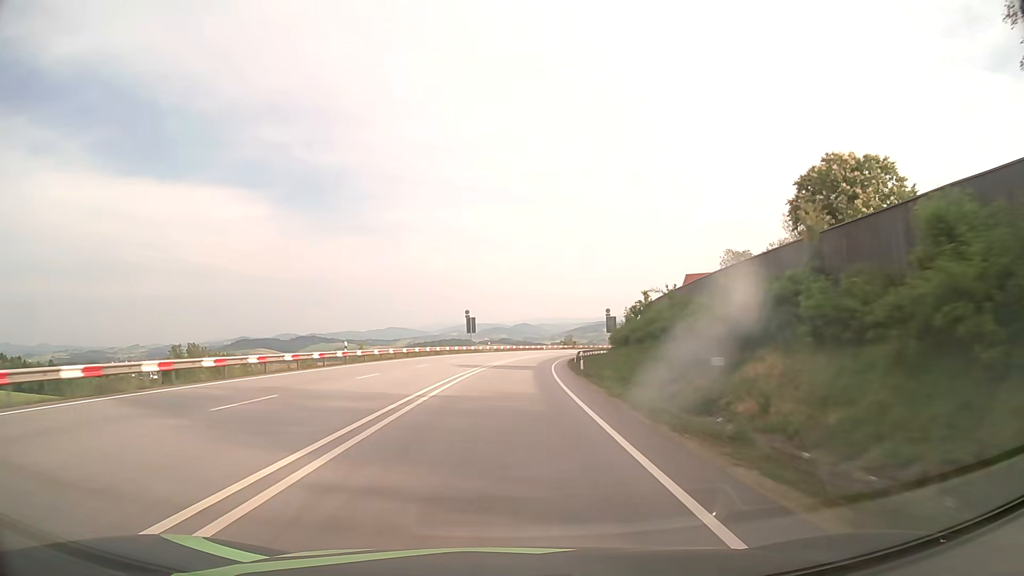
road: primary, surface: asphalt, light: Day
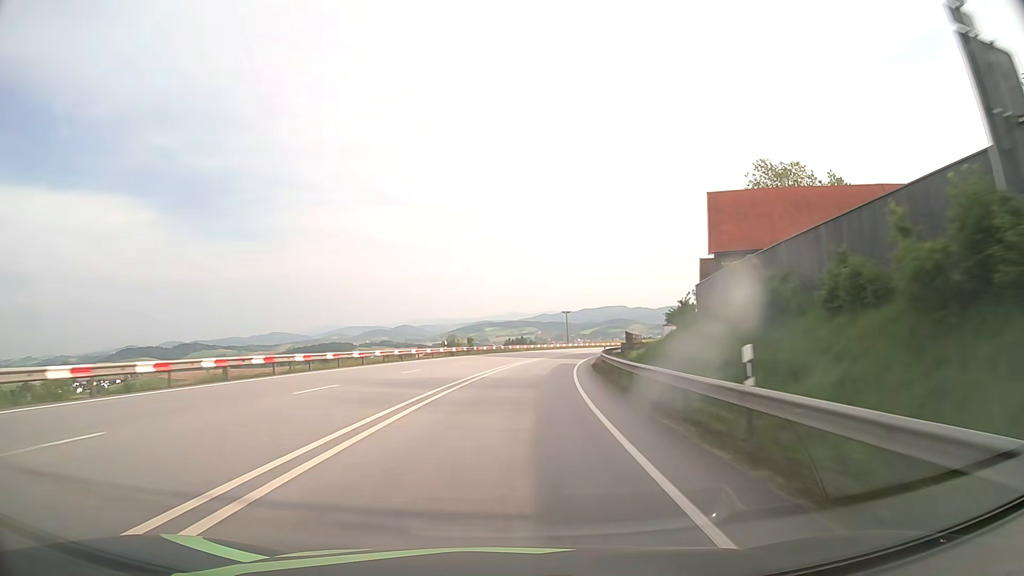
(+6.2, +78.8) m; +10°
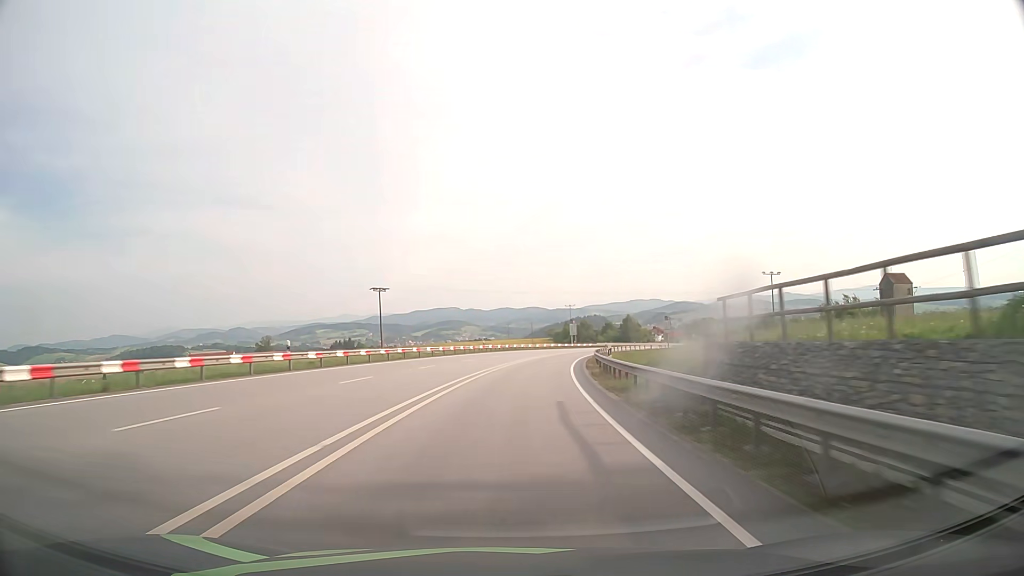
(+9.7, +78.7) m; +14°
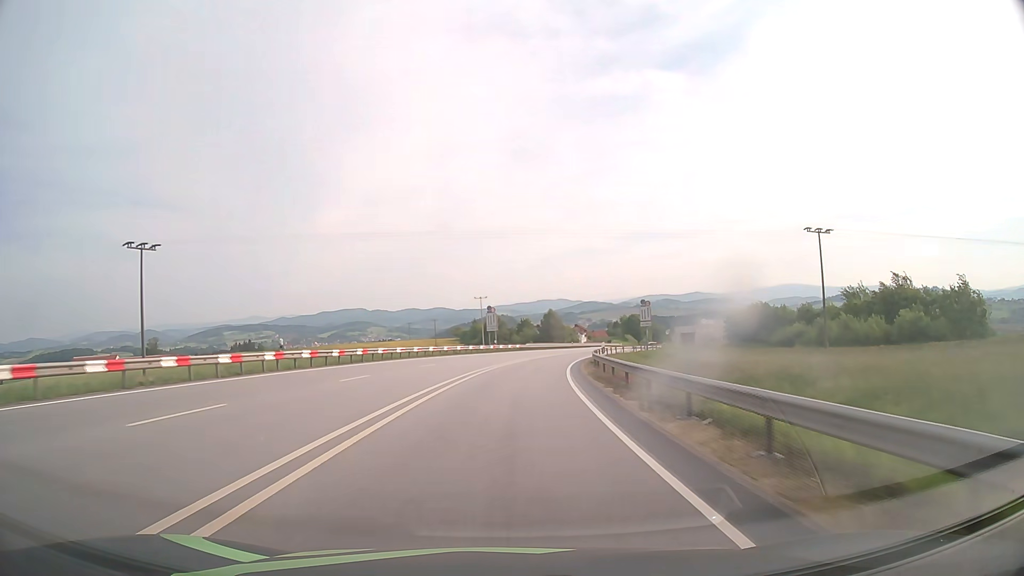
(+3.2, +47.0) m; +8°
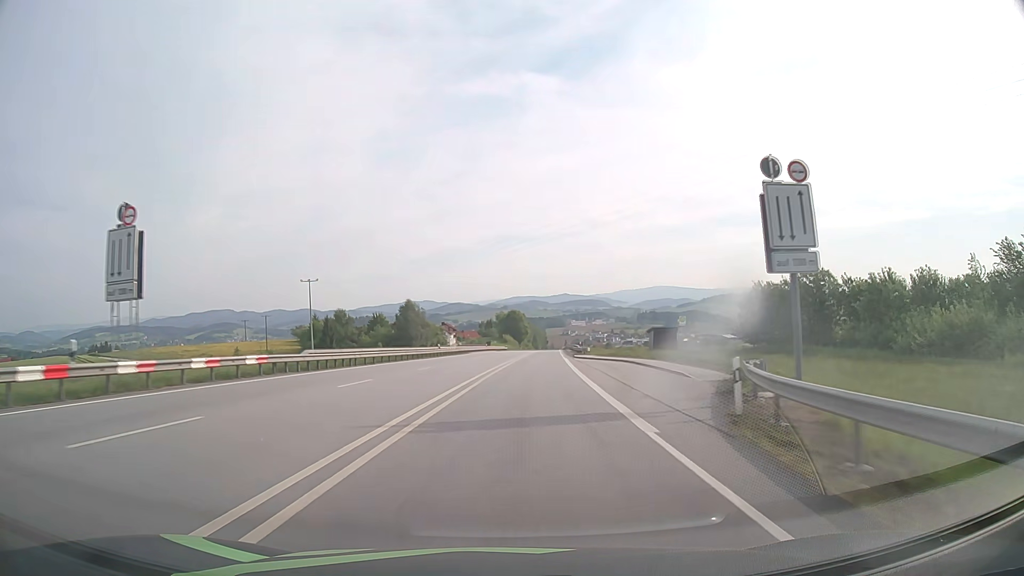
(+5.4, +61.2) m; +11°
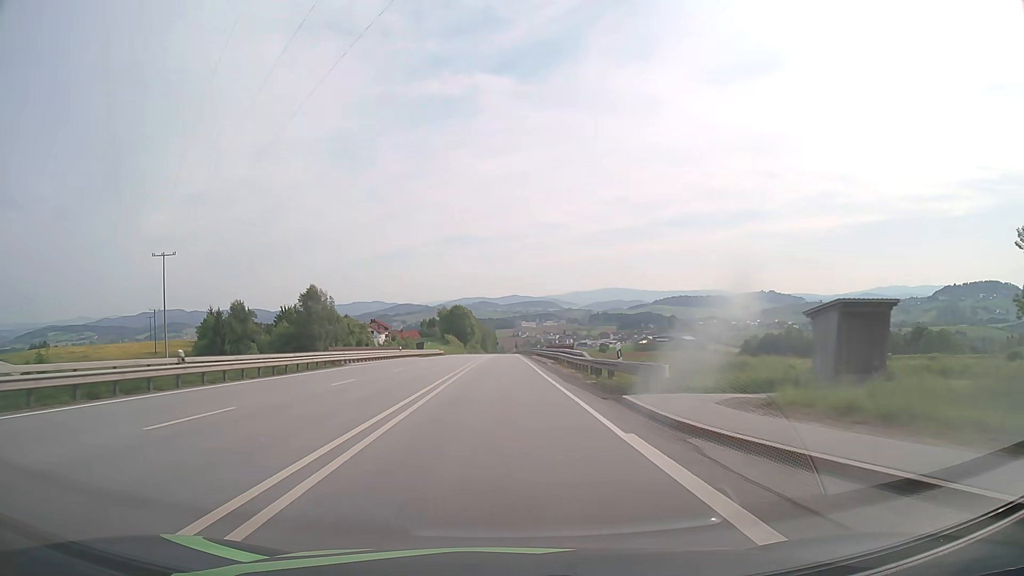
(+2.6, +45.2) m; +5°
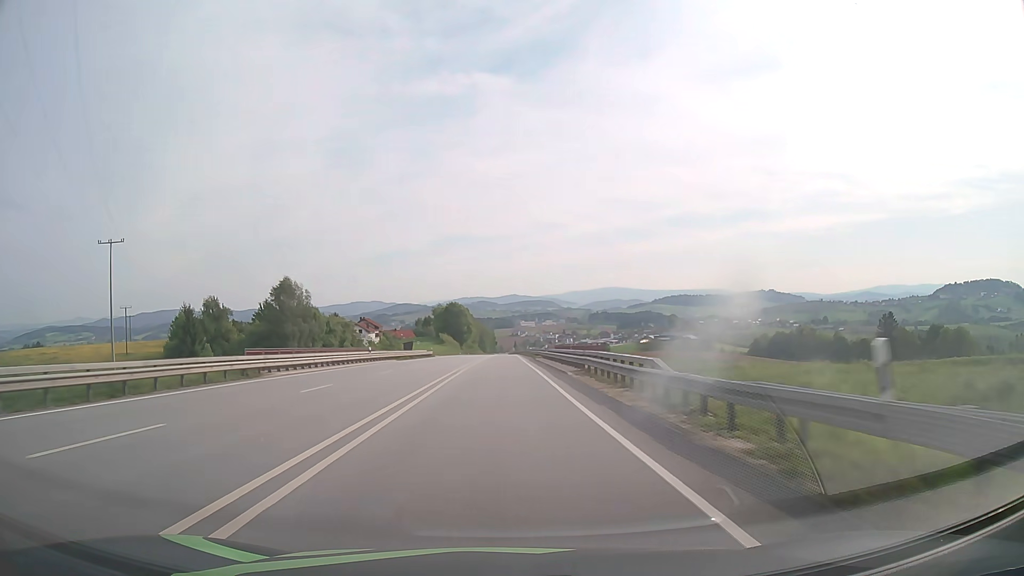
(0.0, +15.0) m; 0°
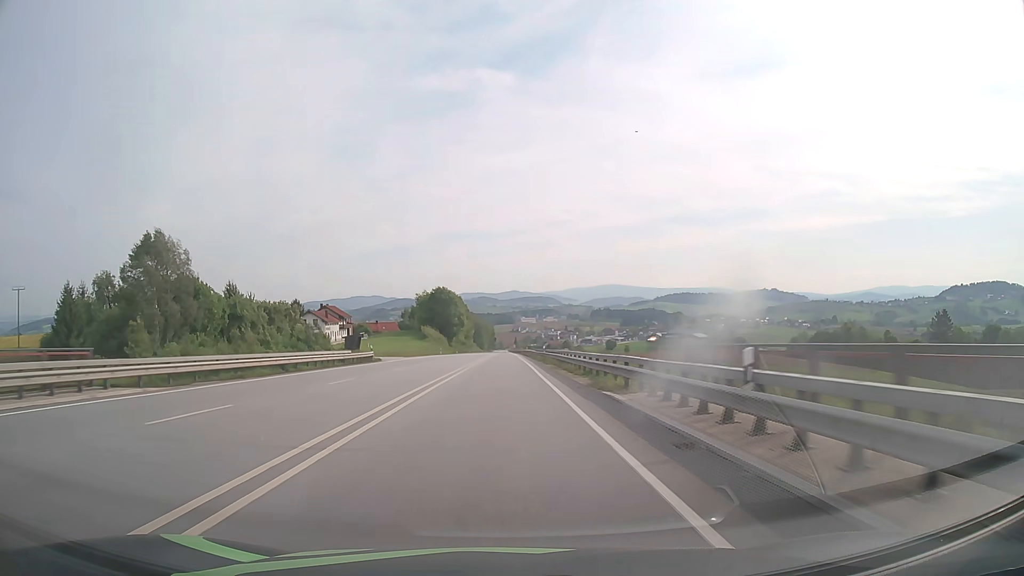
(0.0, +44.8) m; 0°
(0, +10) (0, +20) (0, +30) (0, +40) (0, +50) (0, +60) (0, +70) (0, +80) (0, +90) (0, +100) m
